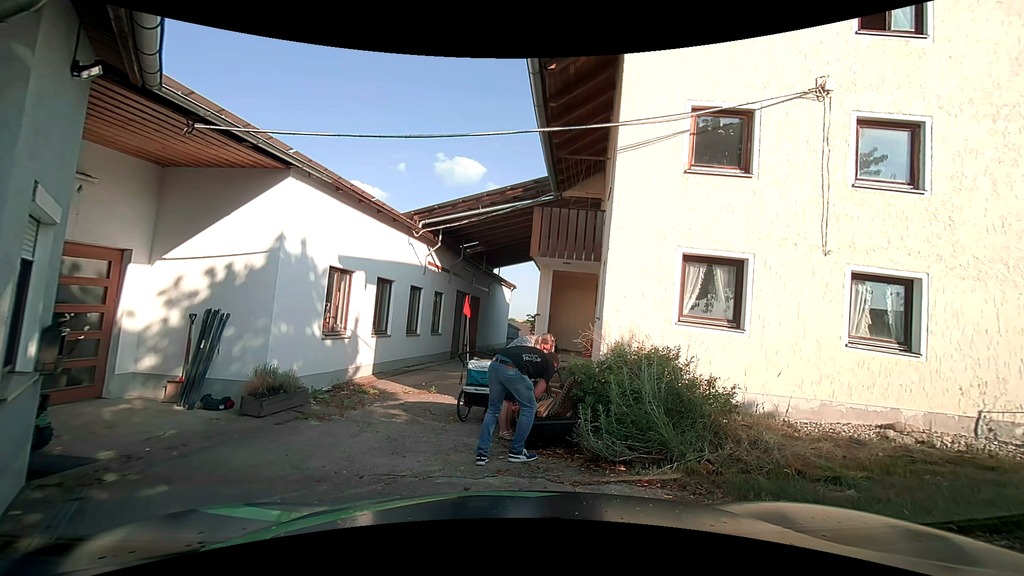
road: unclassified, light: Day
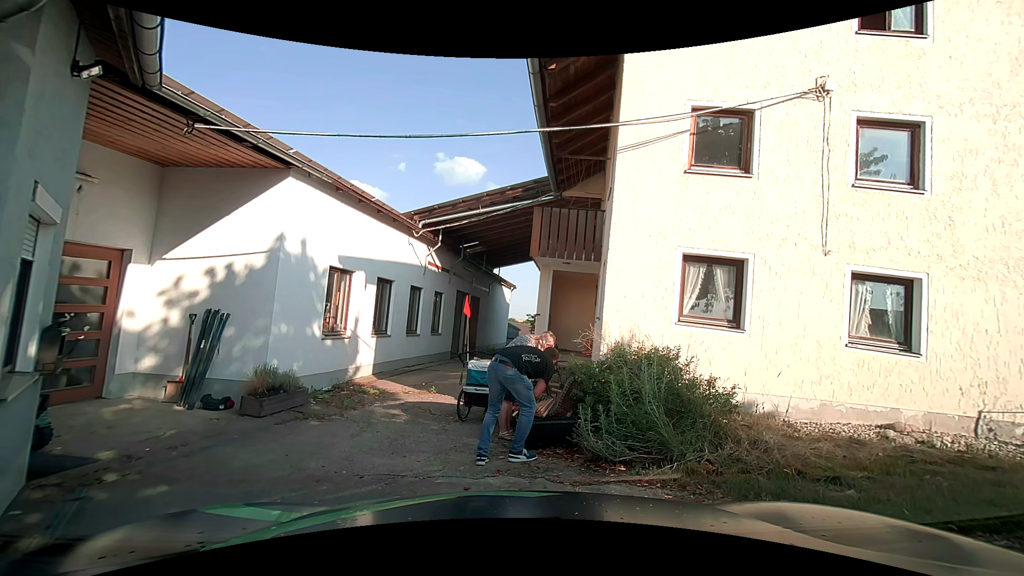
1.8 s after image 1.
(0.0, 0.0) m; 0°
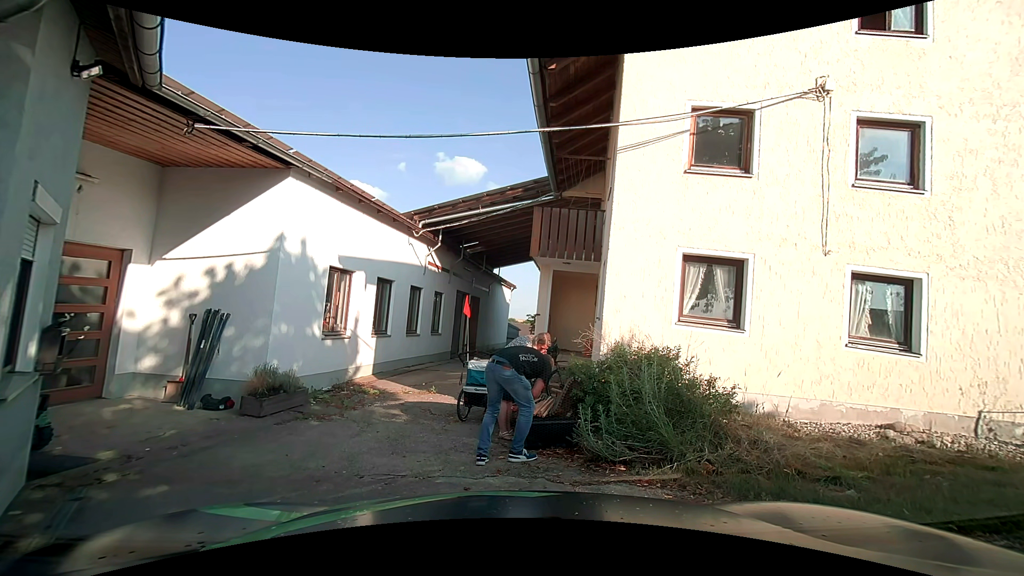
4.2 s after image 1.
(0.0, 0.0) m; 0°
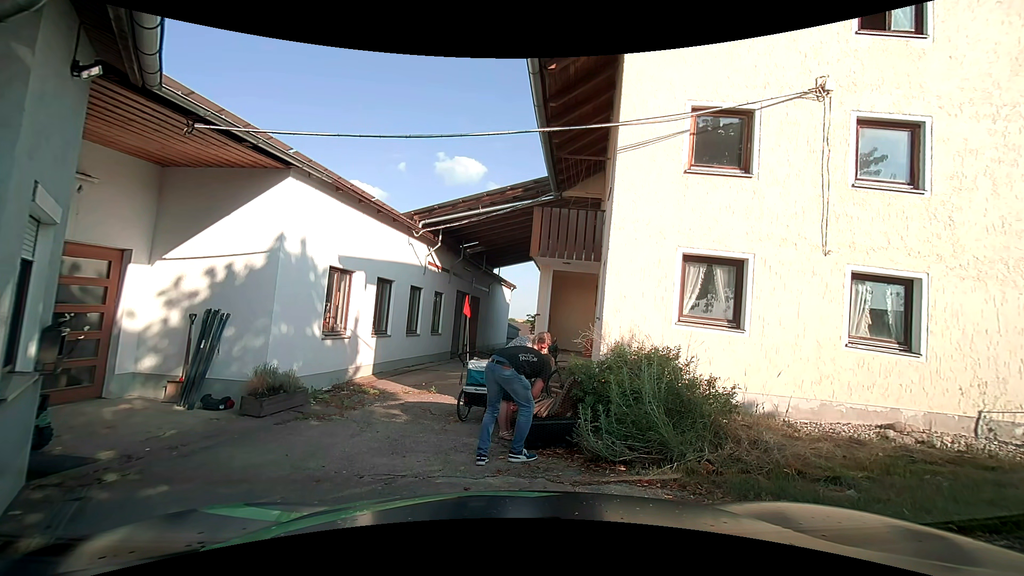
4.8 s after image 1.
(0.0, 0.0) m; 0°
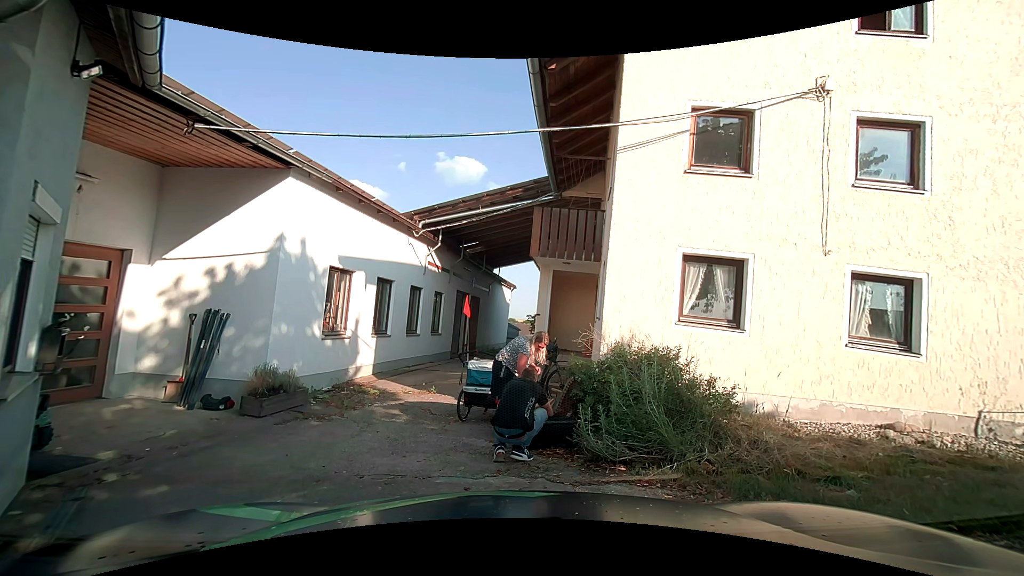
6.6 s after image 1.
(0.0, 0.0) m; 0°
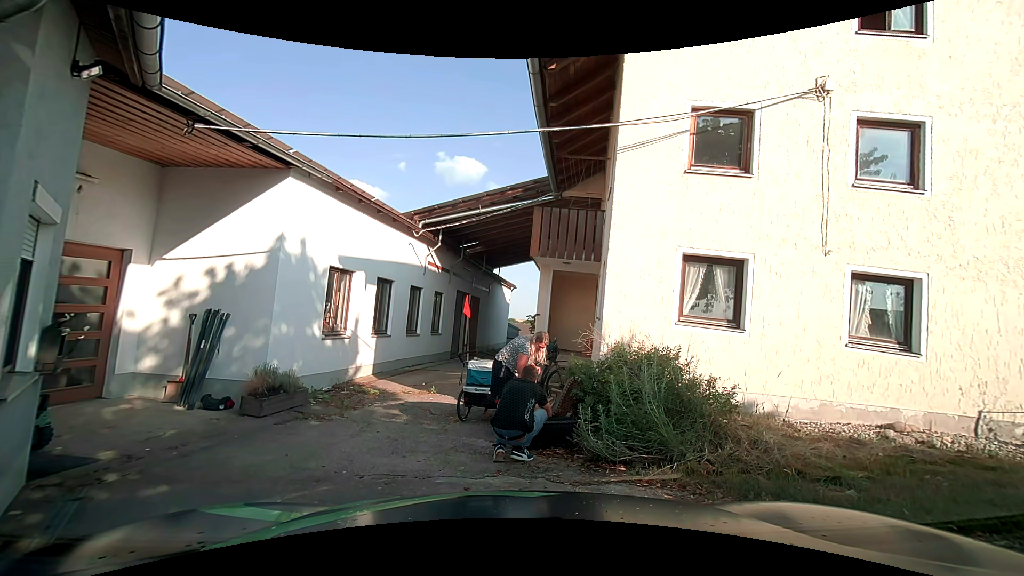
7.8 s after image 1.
(0.0, 0.0) m; 0°
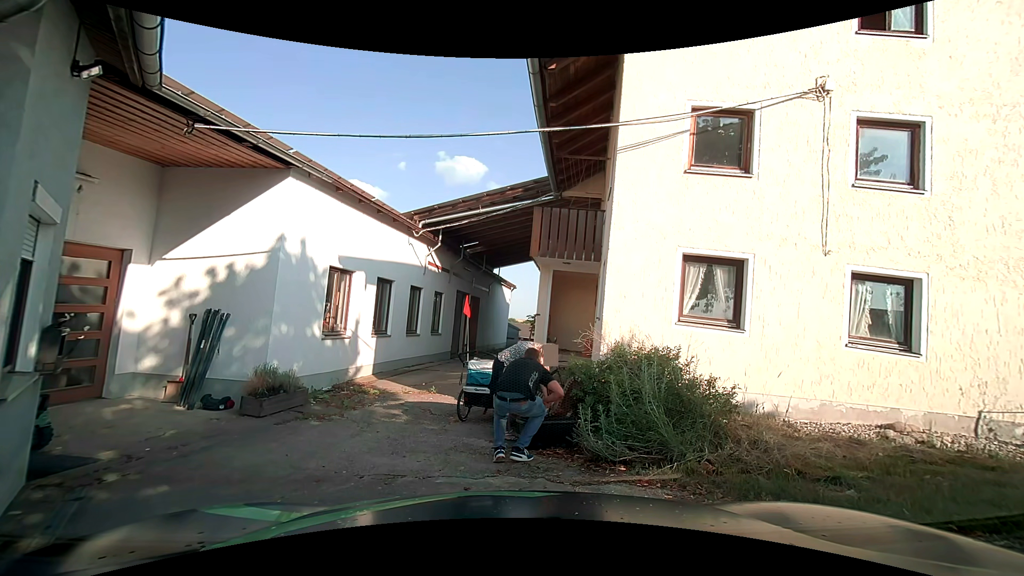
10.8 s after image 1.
(0.0, 0.0) m; 0°
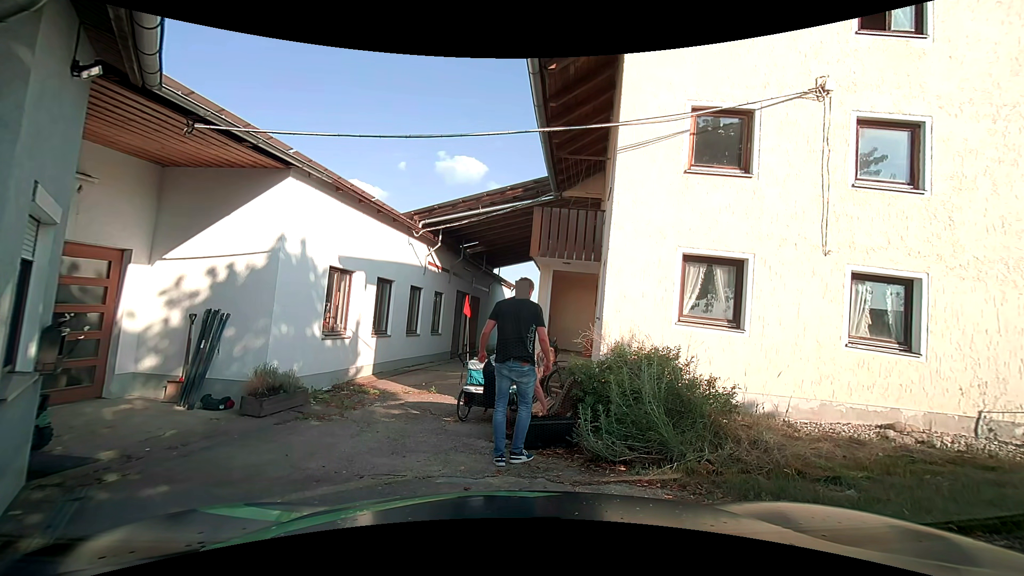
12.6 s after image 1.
(0.0, 0.0) m; 0°
